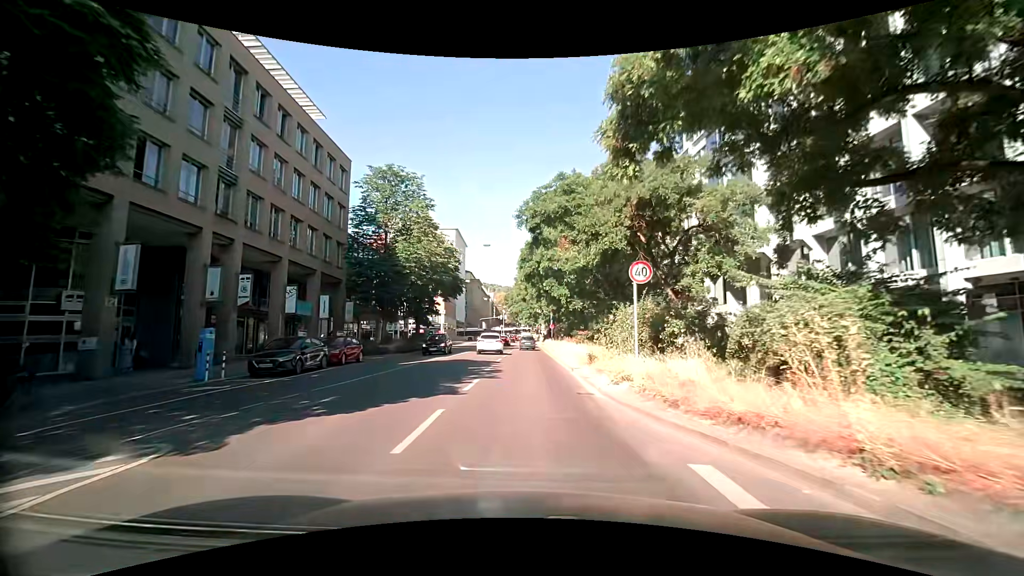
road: secondary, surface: asphalt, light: Day
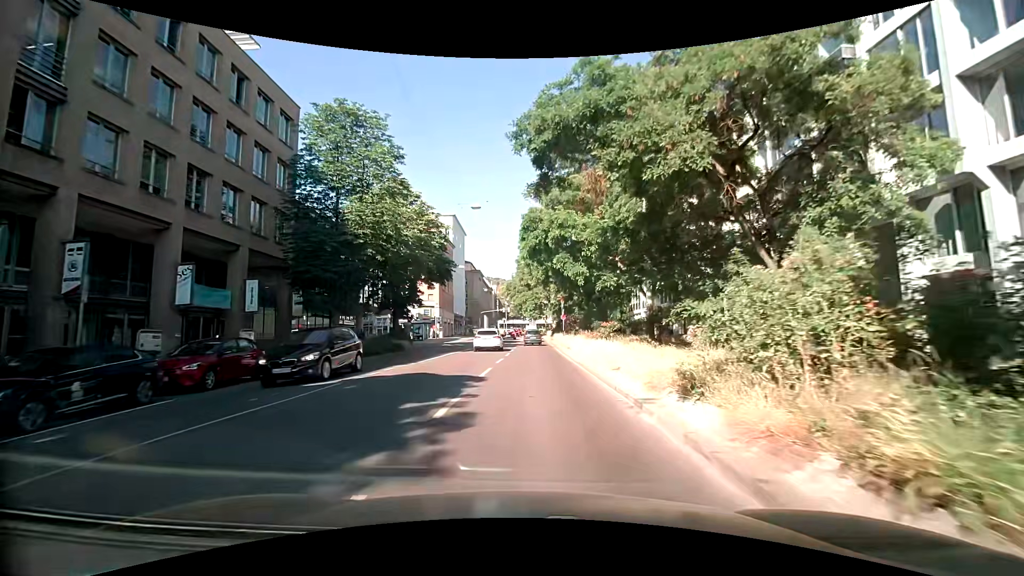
(0.0, +10.7) m; -1°
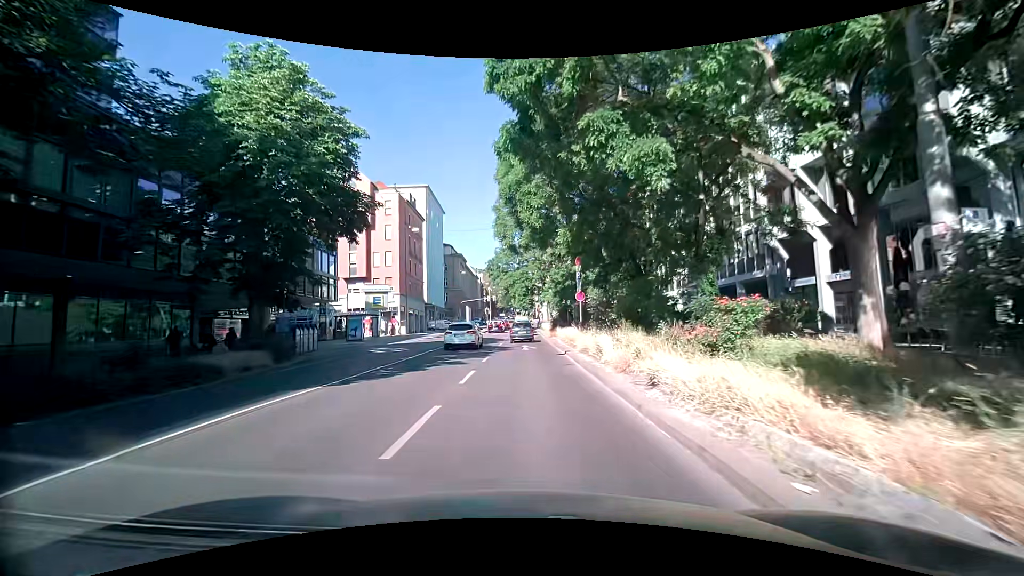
(+0.4, +20.5) m; 0°
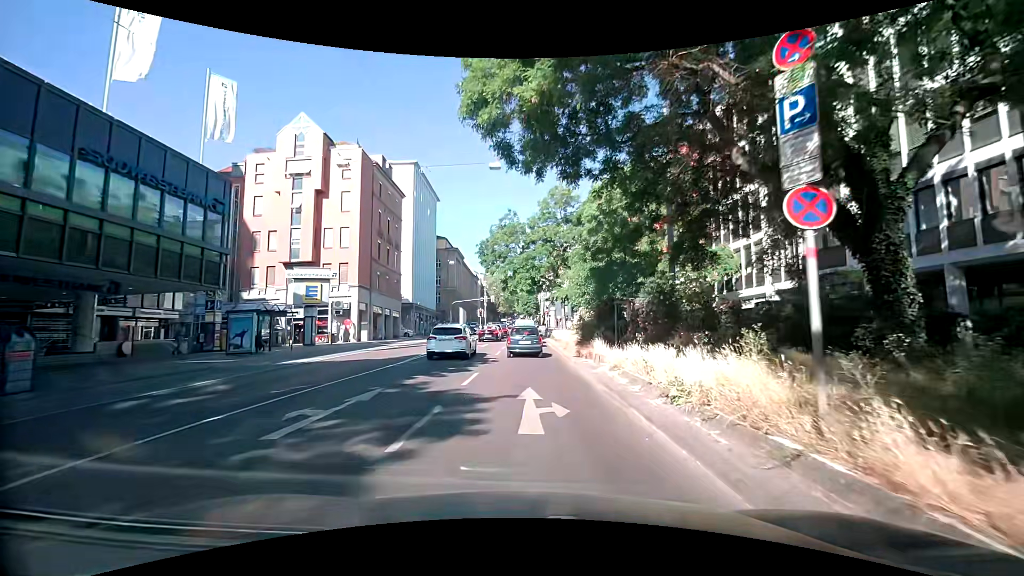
(+0.2, +18.0) m; +2°
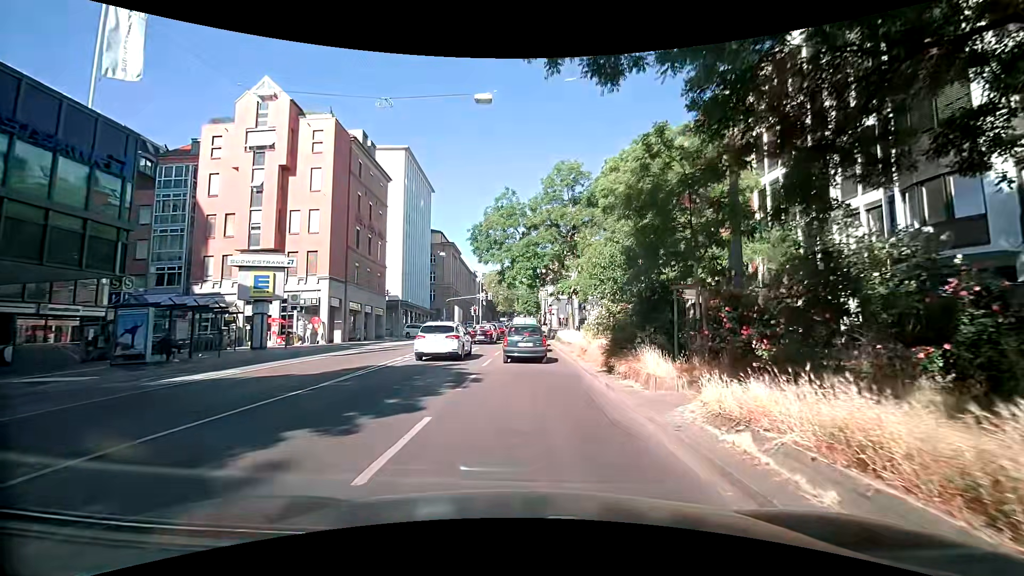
(0.0, +7.1) m; 0°
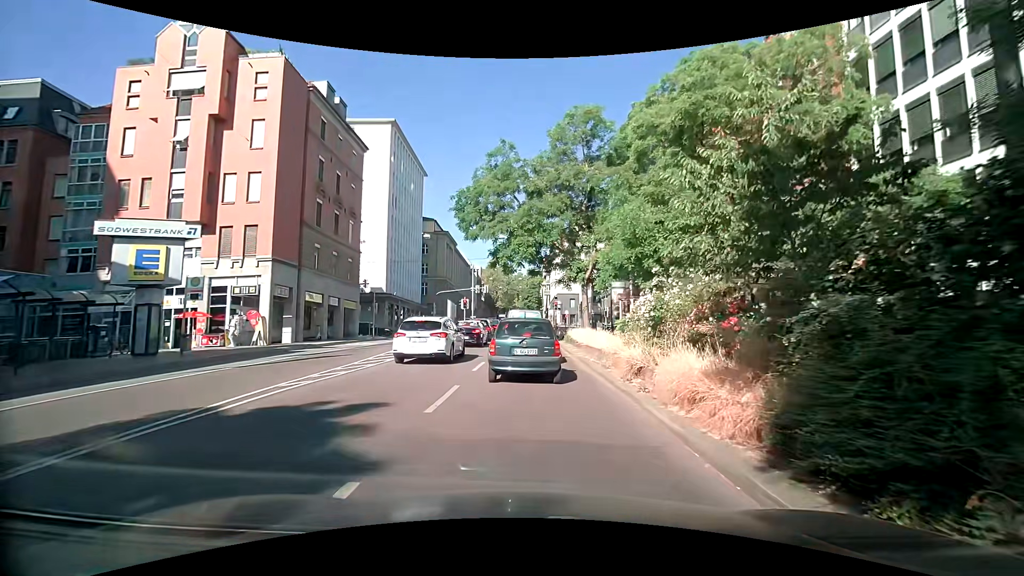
(-0.1, +9.2) m; -1°
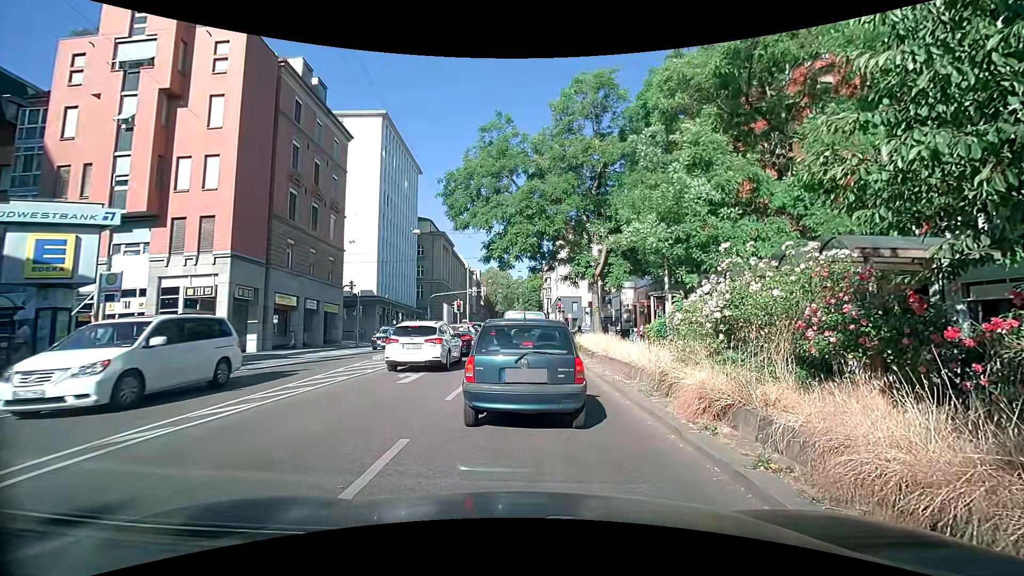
(0.0, +4.1) m; 0°
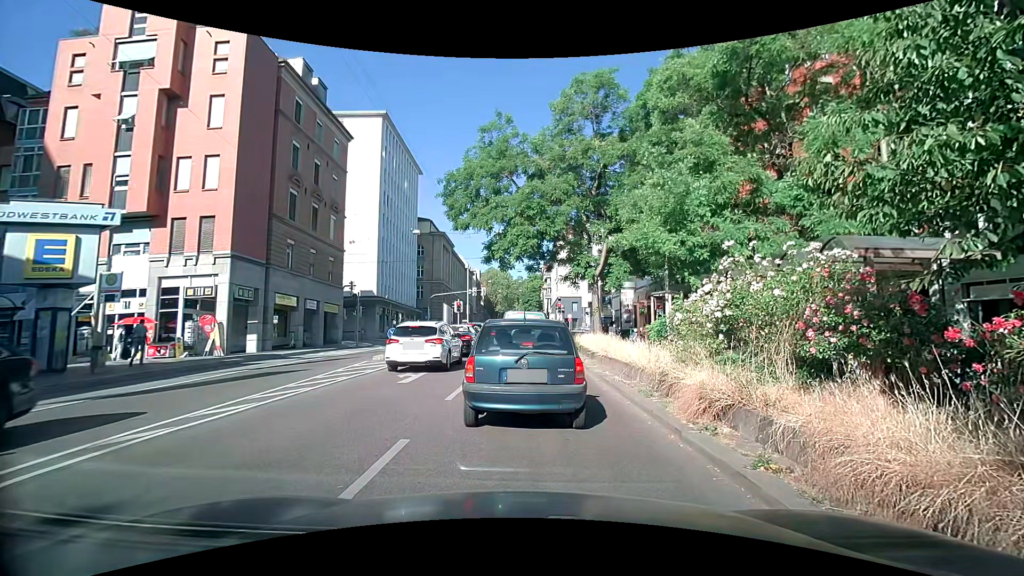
(0.0, +0.1) m; 0°
